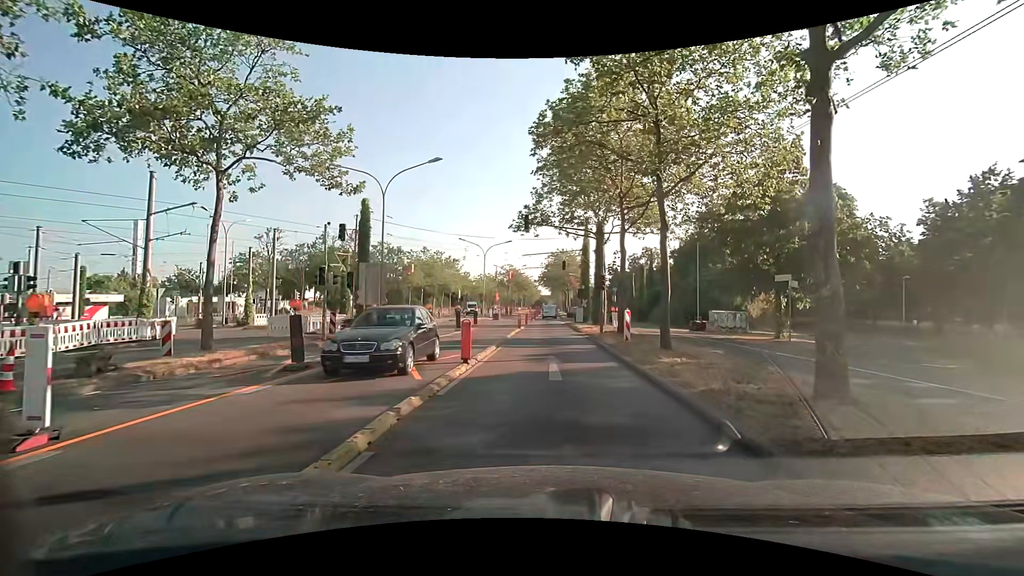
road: primary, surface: asphalt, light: Day
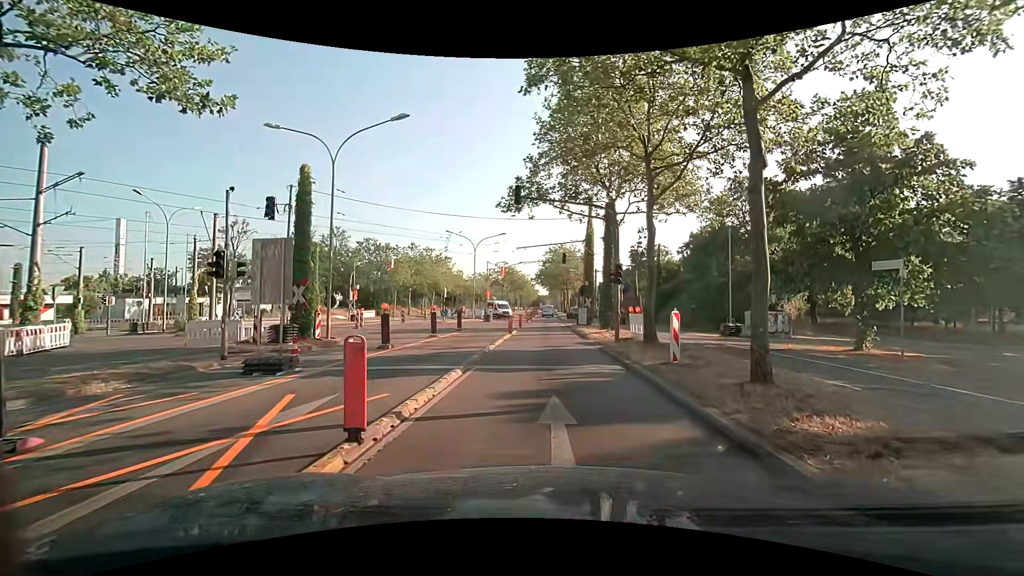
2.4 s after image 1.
(+0.1, +6.4) m; +1°
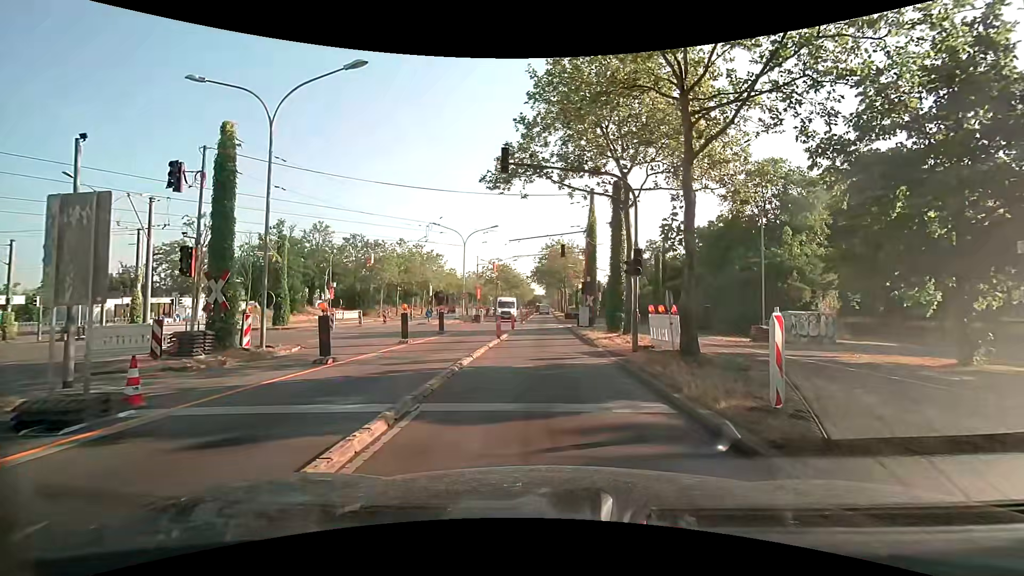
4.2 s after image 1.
(0.0, +4.7) m; 0°
